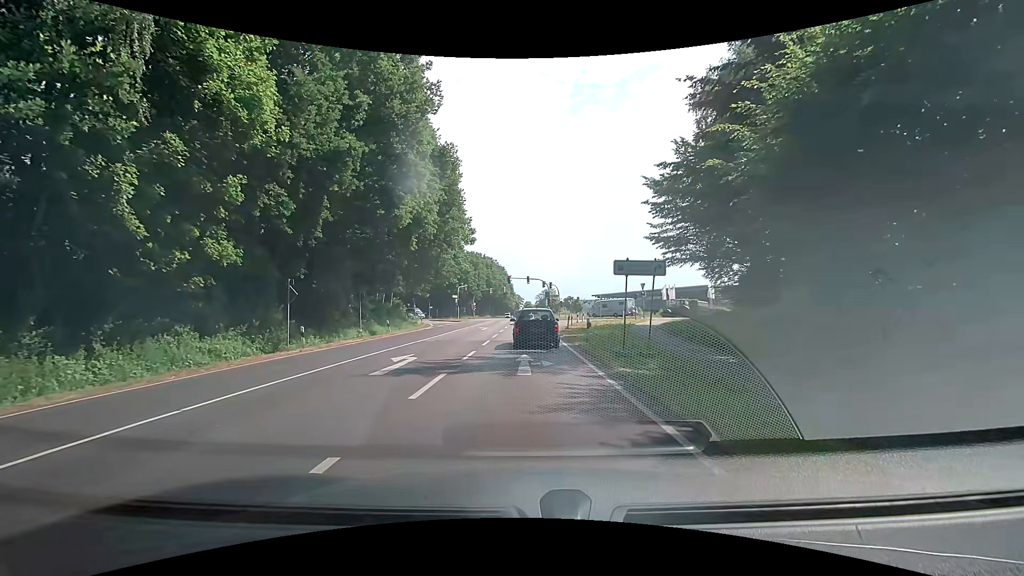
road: primary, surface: asphalt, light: Day
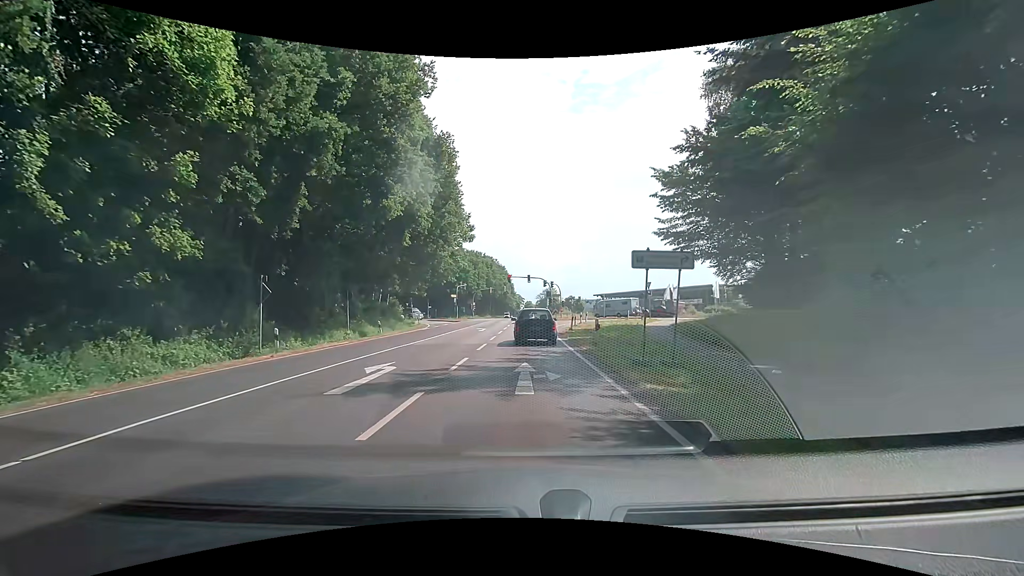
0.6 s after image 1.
(-0.1, +2.5) m; -1°
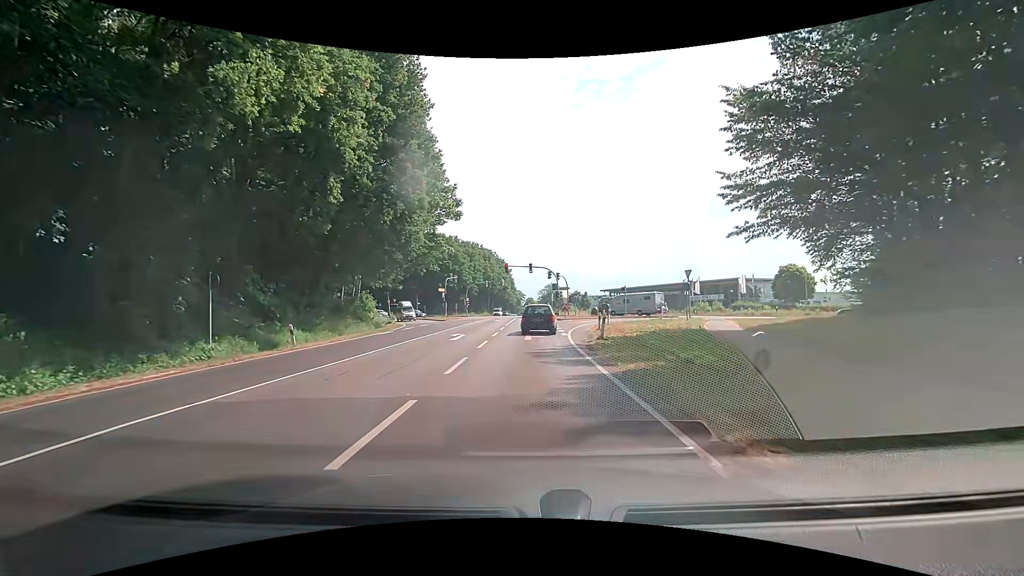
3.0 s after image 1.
(+0.1, +13.4) m; 0°
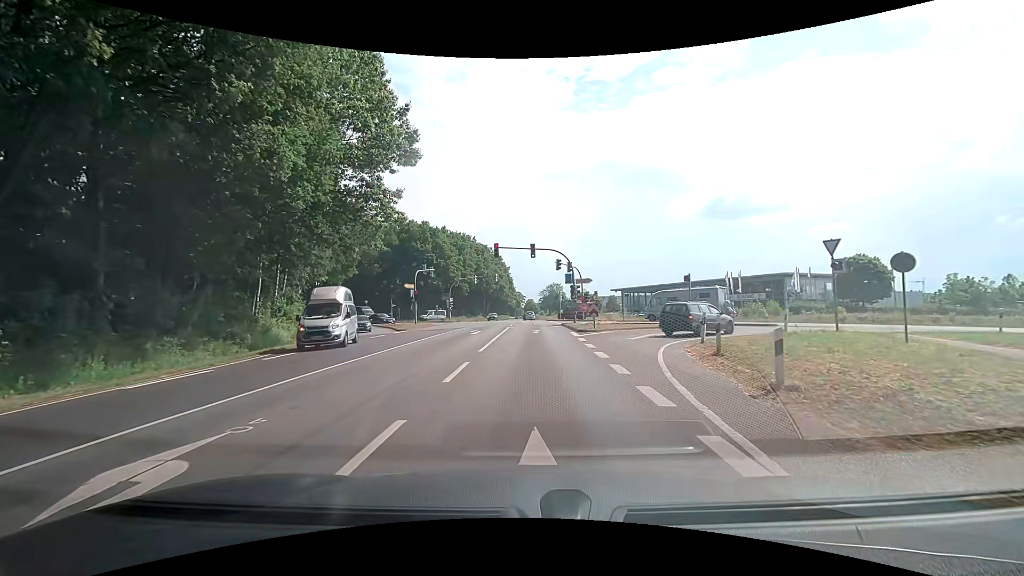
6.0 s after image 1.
(0.0, +20.0) m; 0°
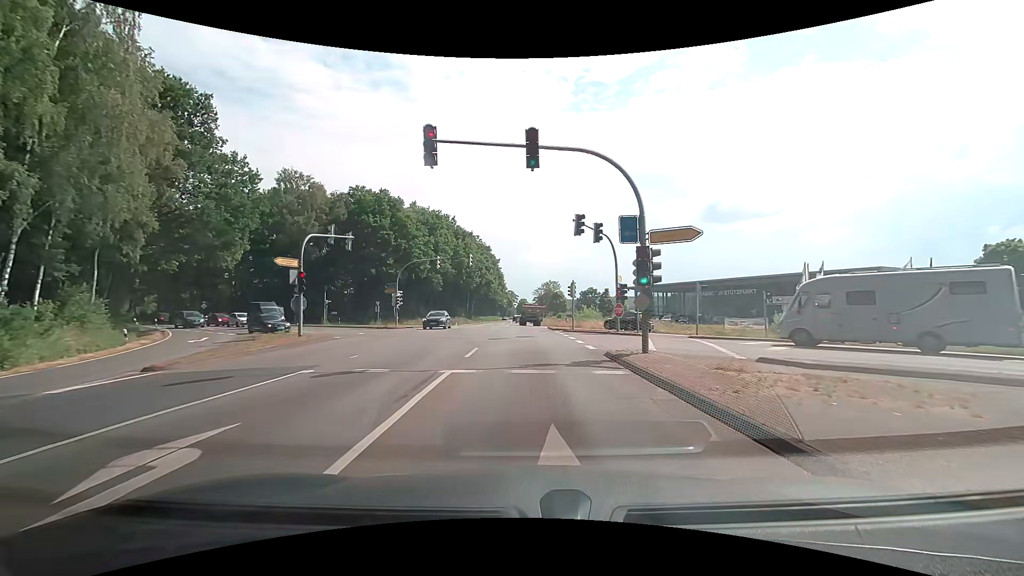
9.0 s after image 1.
(+0.1, +26.1) m; +1°
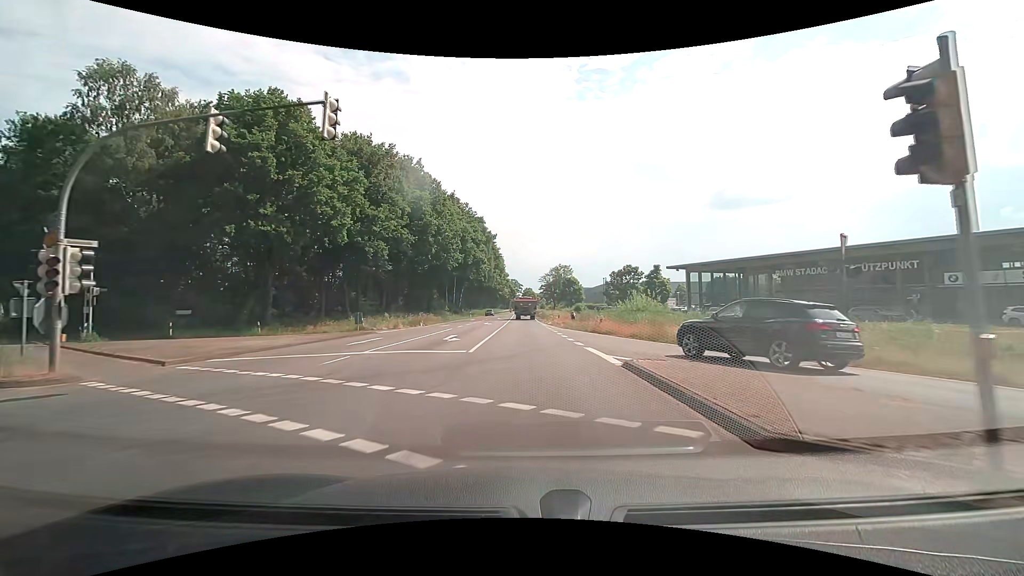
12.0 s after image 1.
(-0.1, +33.2) m; -1°
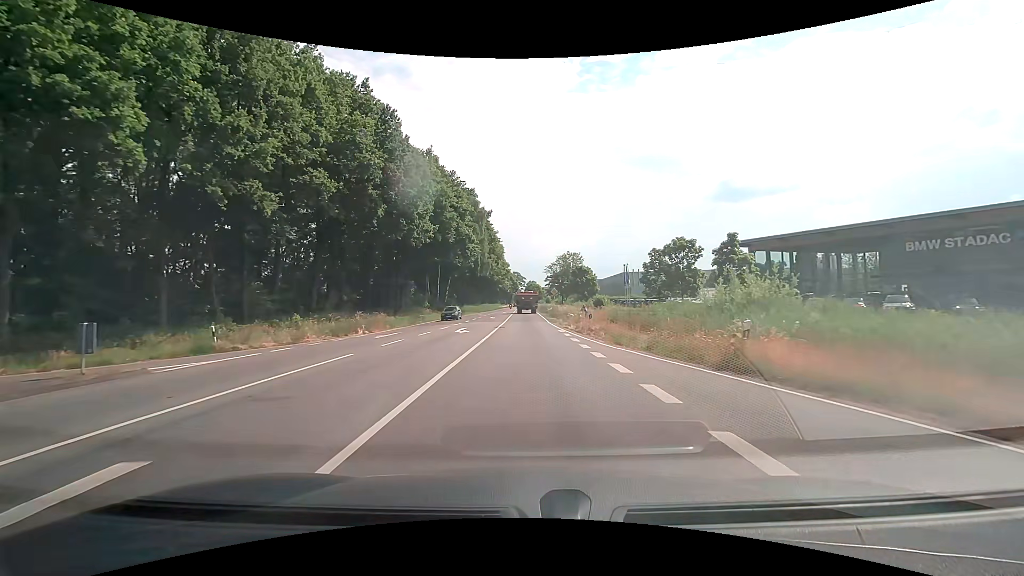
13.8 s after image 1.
(-0.1, +21.4) m; 0°
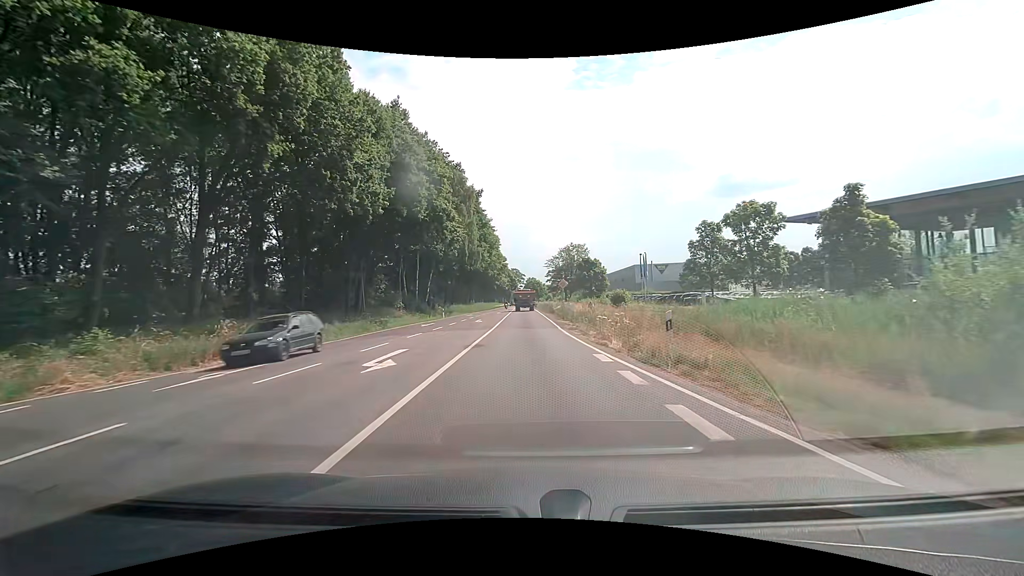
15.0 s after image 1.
(-0.1, +14.6) m; 0°
(0, +10) (0, +20) (0, +30) (0, +40) (0, +50) (0, +60) (0, +70) (0, +80) (0, +90) (-1, +100) m
